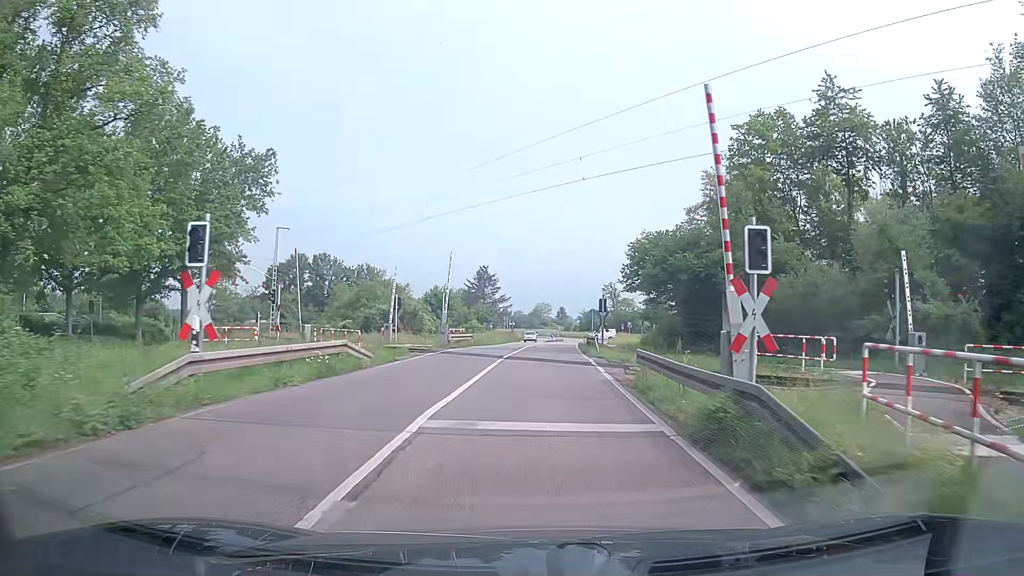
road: secondary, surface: asphalt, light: Day
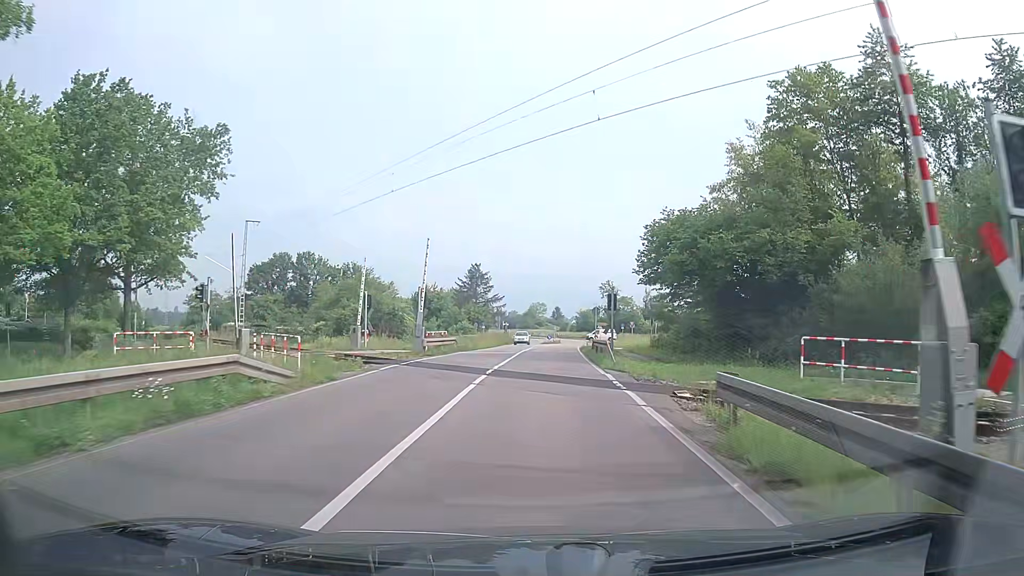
(0.0, +6.8) m; +1°
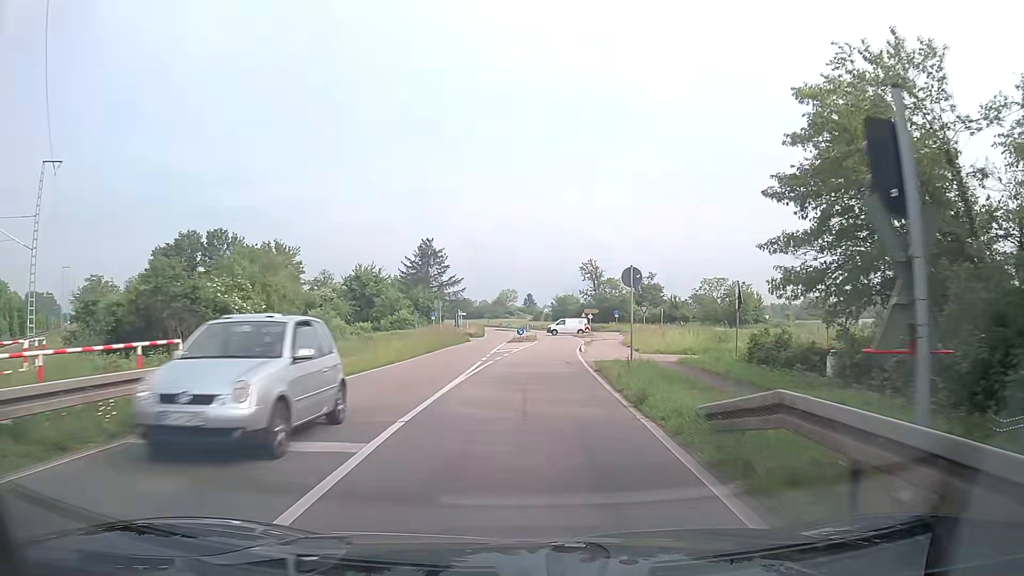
(+0.4, +27.7) m; +2°
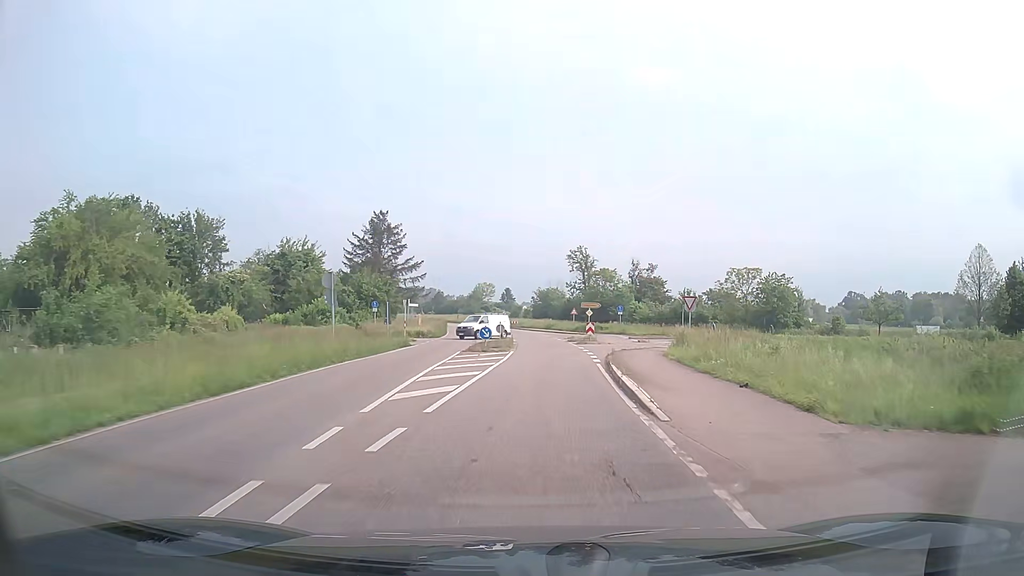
(+0.1, +22.0) m; +1°
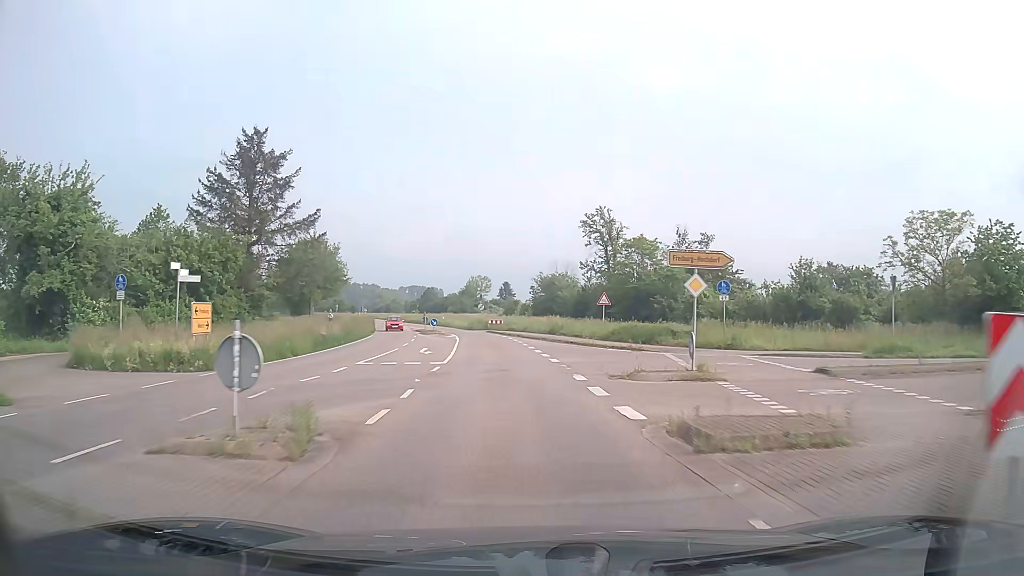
(+1.4, +39.8) m; 0°
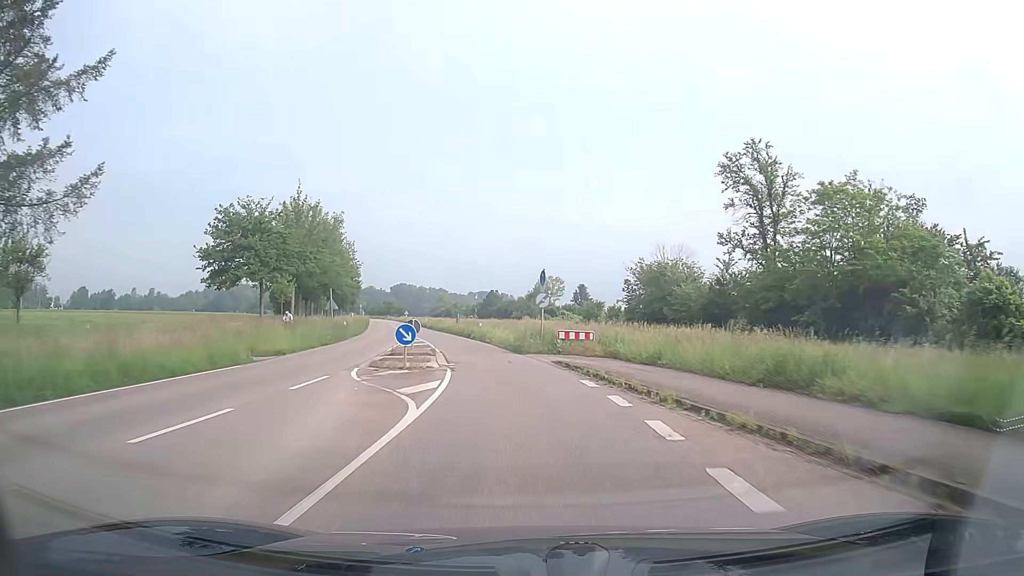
(-2.0, +34.2) m; -6°
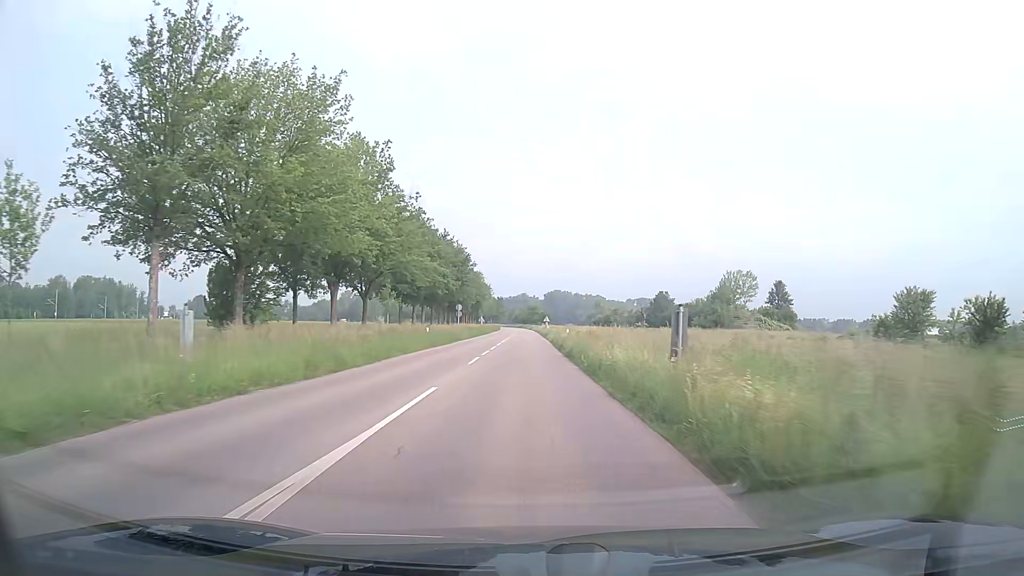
(-5.5, +45.1) m; -13°
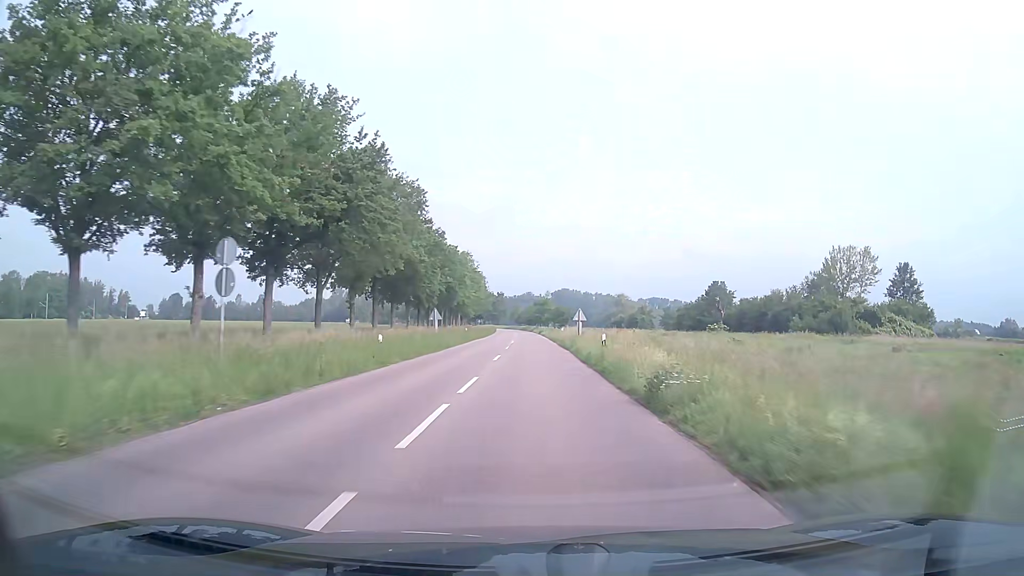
(-0.6, +51.1) m; -1°
(0, +10) (0, +20) (0, +30) (0, +40) (0, +50) (0, +60) (0, +70) (0, +80) (0, +90) (0, +100) m
